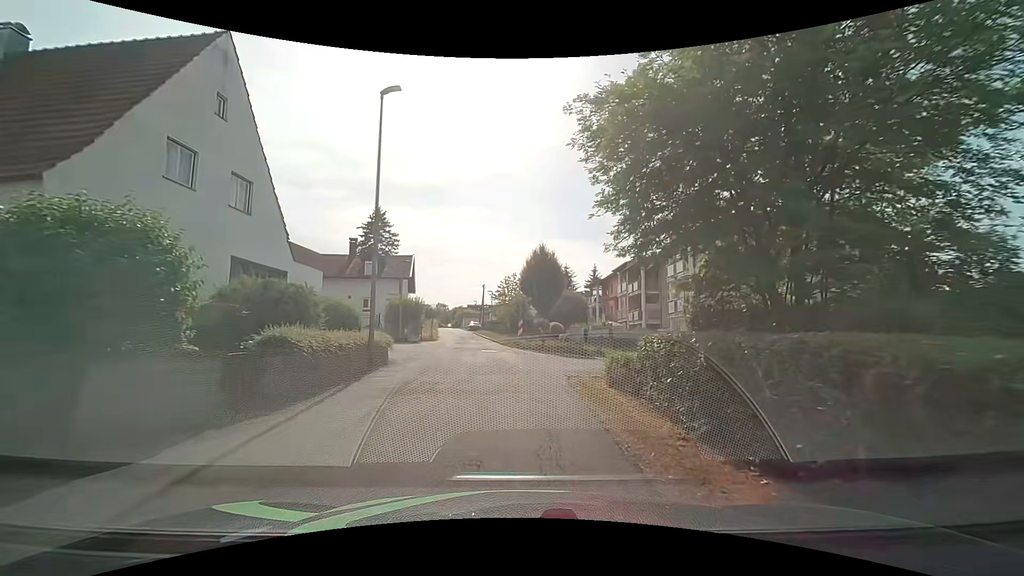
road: residential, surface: asphalt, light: Day
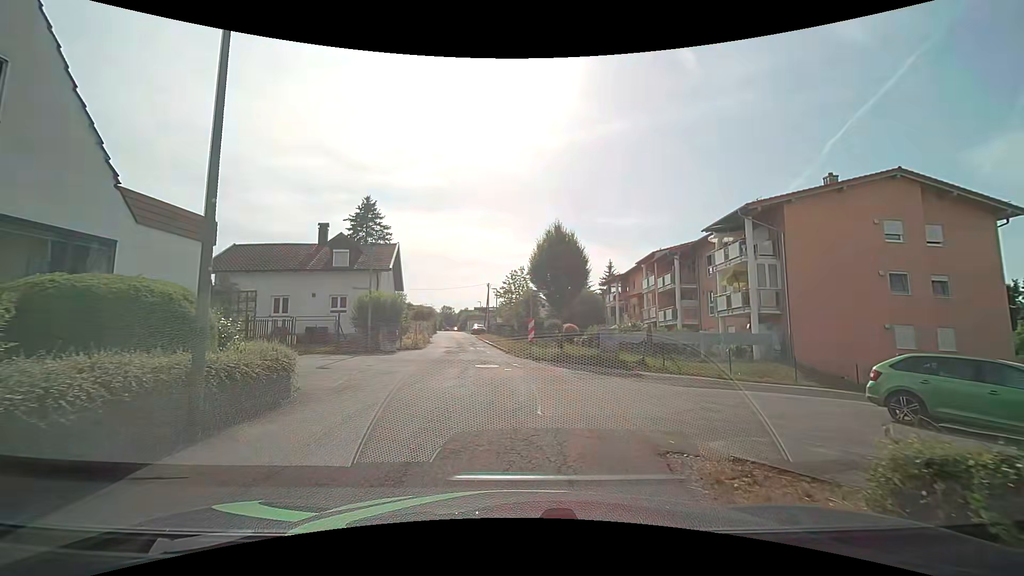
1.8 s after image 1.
(0.0, +7.7) m; 0°
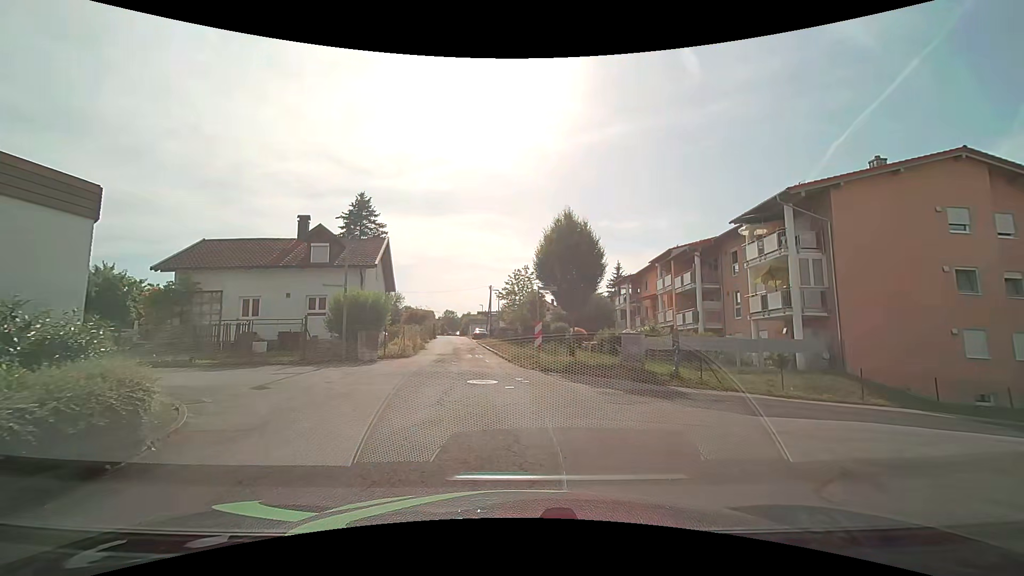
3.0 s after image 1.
(-0.1, +3.7) m; -1°
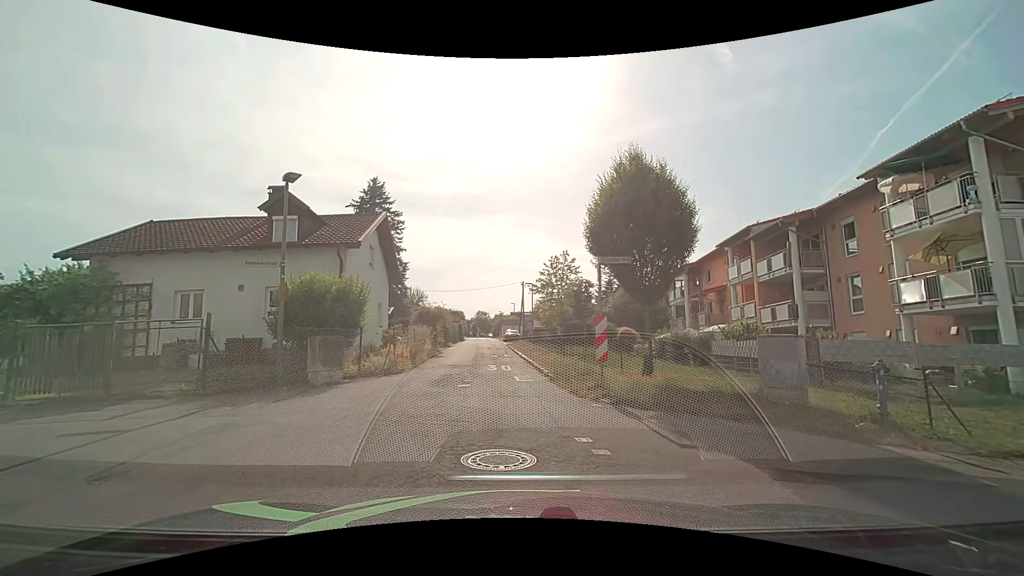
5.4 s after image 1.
(-0.1, +7.8) m; -3°
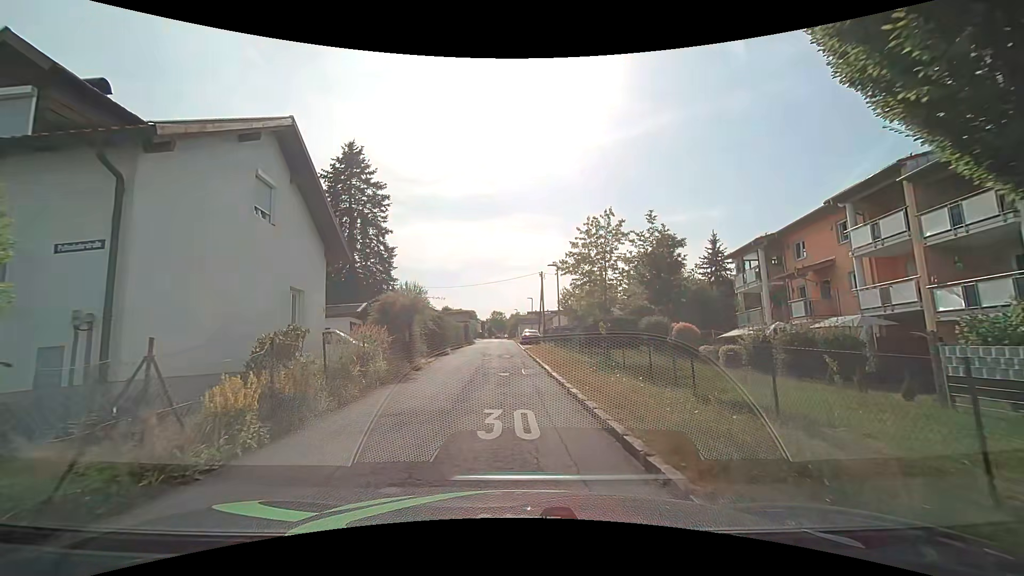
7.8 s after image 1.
(-0.2, +11.2) m; -3°
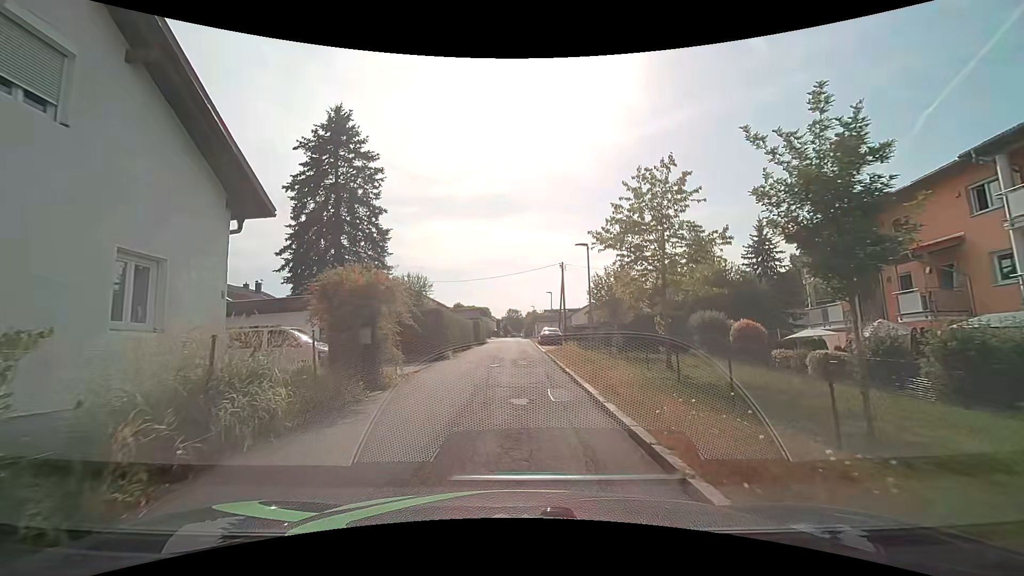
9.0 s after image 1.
(0.0, +6.6) m; -1°
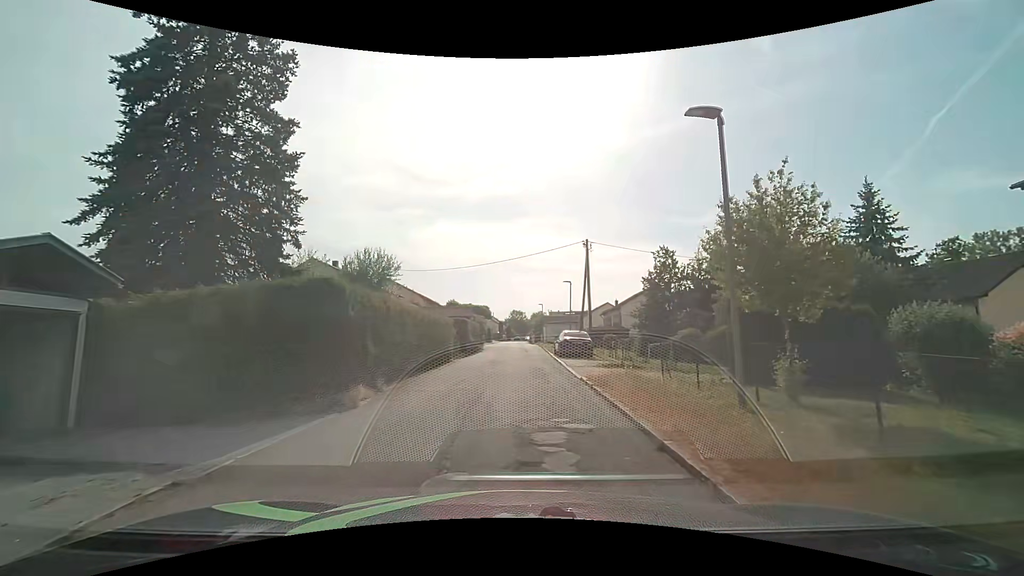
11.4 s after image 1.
(-0.2, +14.6) m; -1°
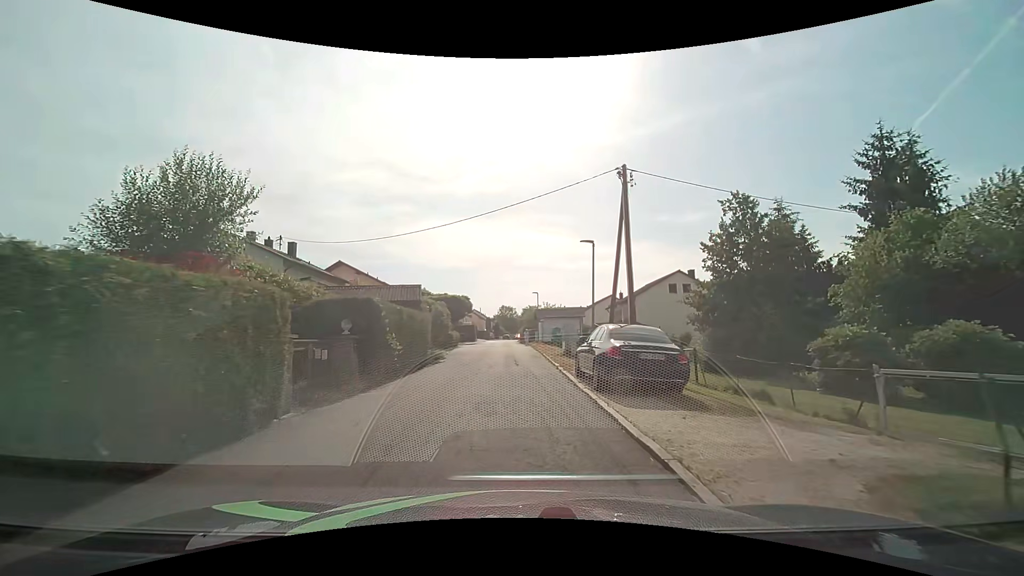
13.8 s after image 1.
(+0.3, +16.3) m; +2°
(0, +10) (0, +20) (-1, +30) (-1, +40) (-2, +50) (-2, +60) (-2, +70) (-3, +80) (-3, +90) (-3, +100) m
